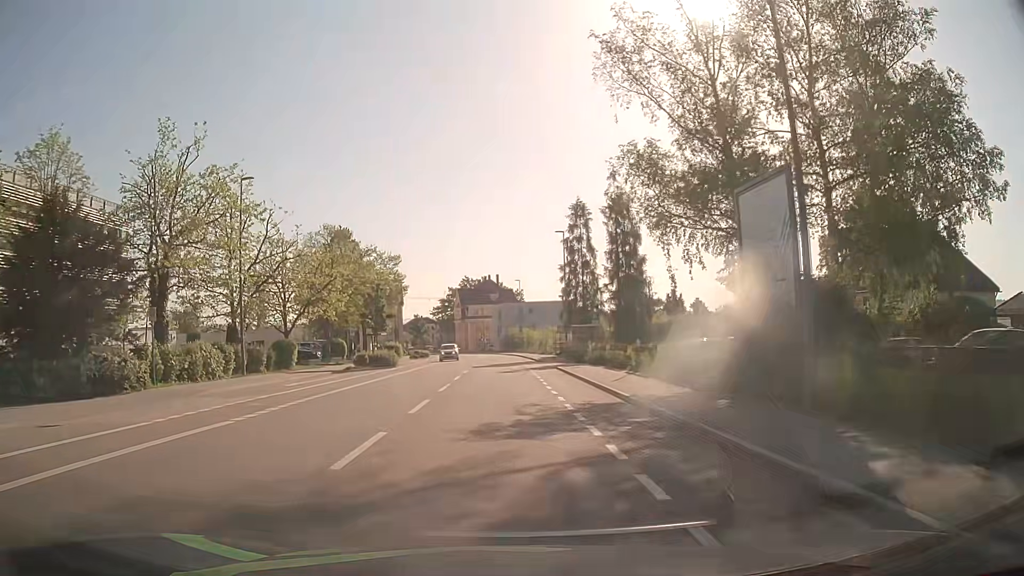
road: tertiary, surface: asphalt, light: Day
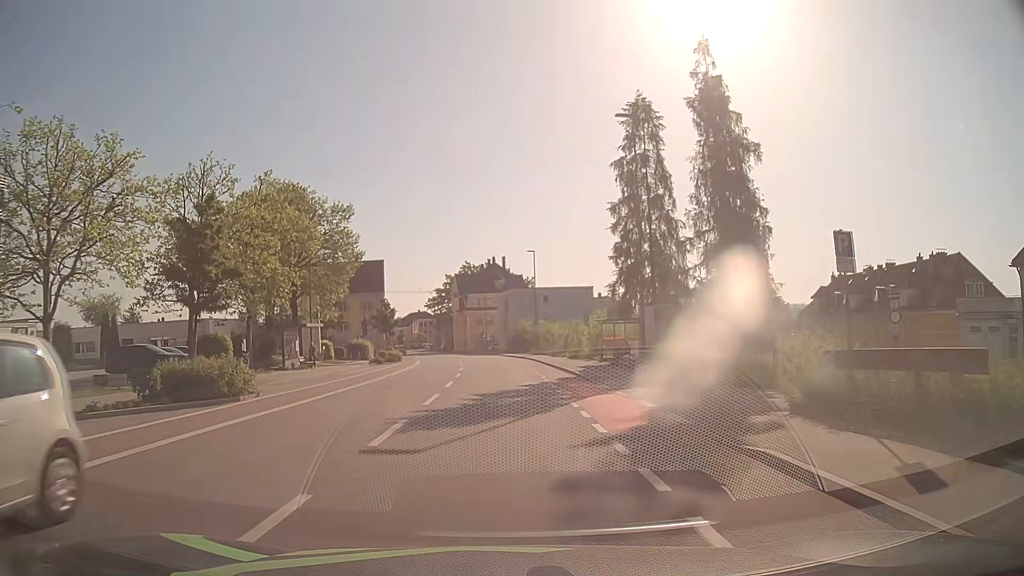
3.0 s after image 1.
(-0.2, +28.2) m; -1°
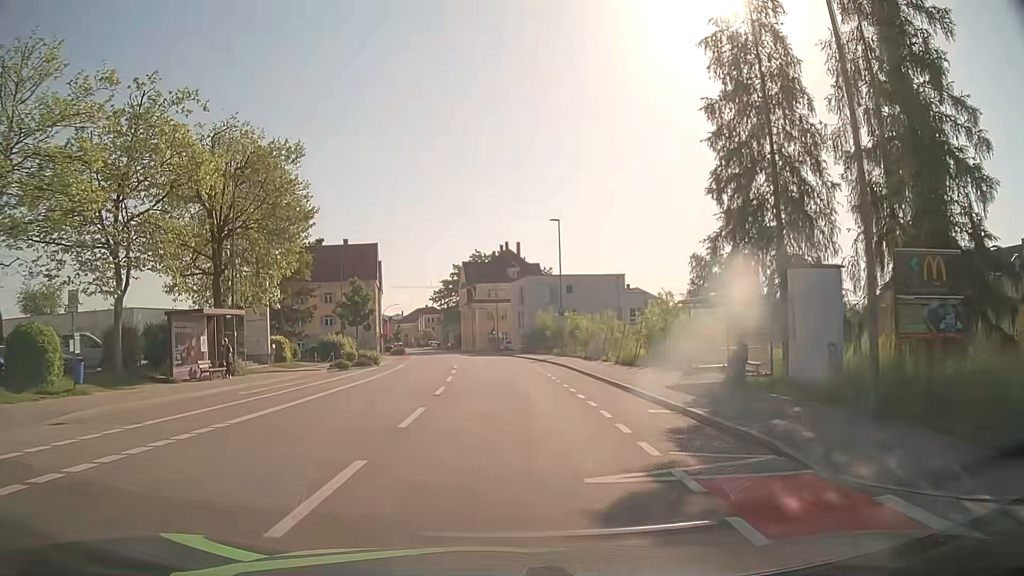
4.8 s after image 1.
(-0.1, +16.4) m; -1°
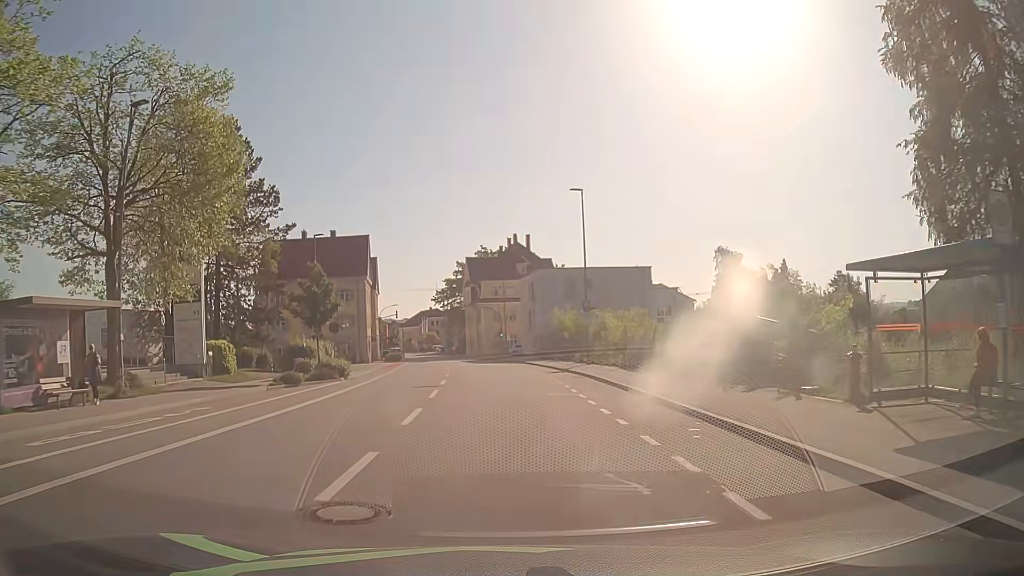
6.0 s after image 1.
(-0.1, +11.2) m; -1°
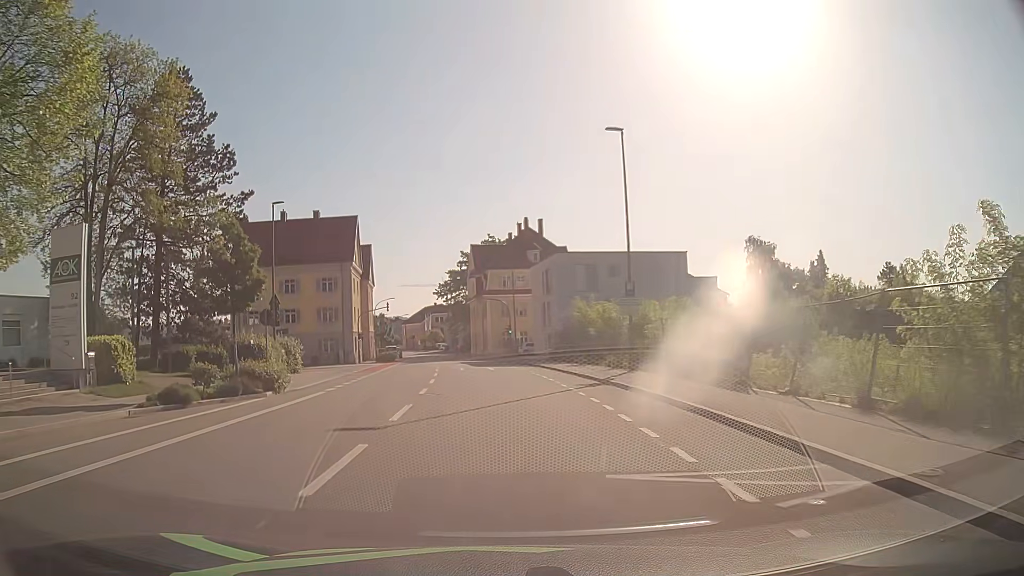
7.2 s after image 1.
(0.0, +11.5) m; 0°
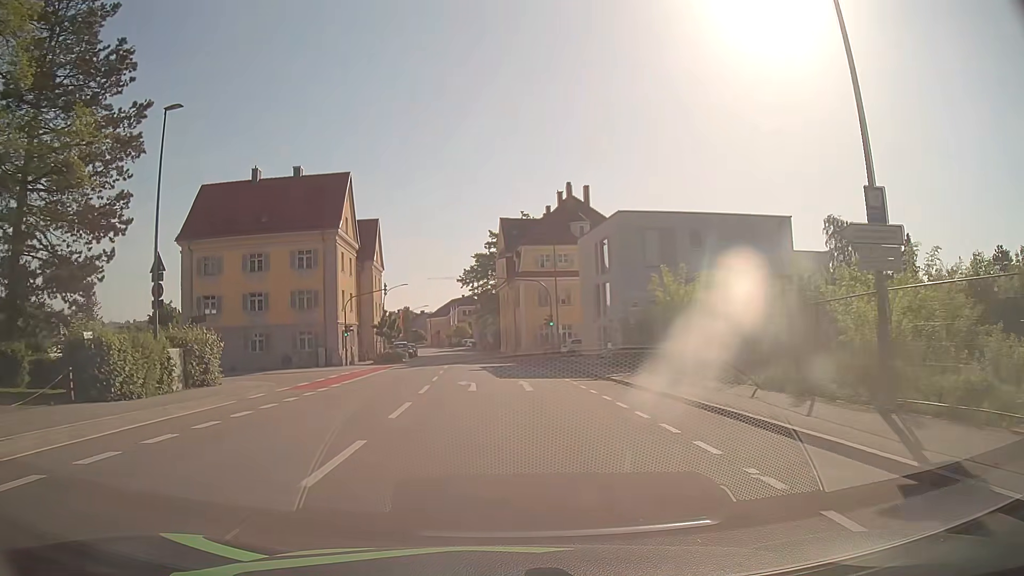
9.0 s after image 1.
(-0.5, +17.6) m; -3°
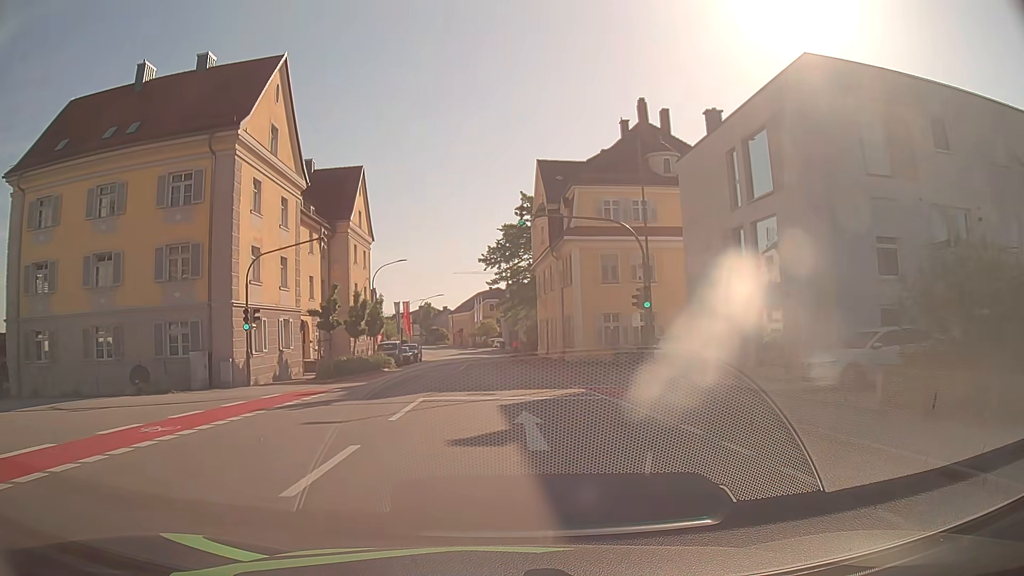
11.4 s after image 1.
(-0.8, +24.5) m; -2°
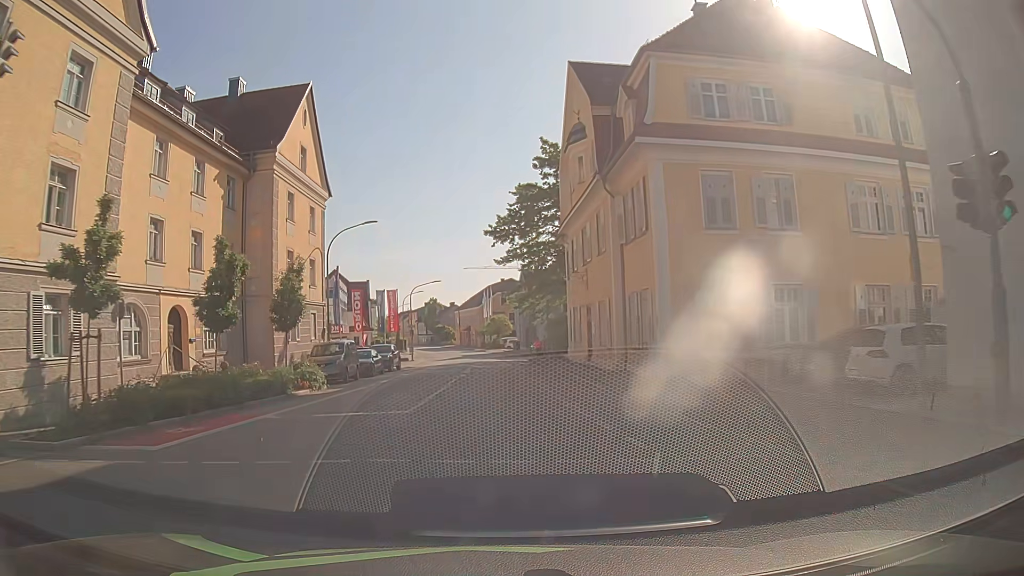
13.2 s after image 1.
(-0.3, +18.9) m; -1°
(0, +10) (-1, +20) (-1, +30) (-1, +40) (-2, +50) (-2, +60) (-3, +70) (-5, +80) (-6, +90) (-8, +99) m
